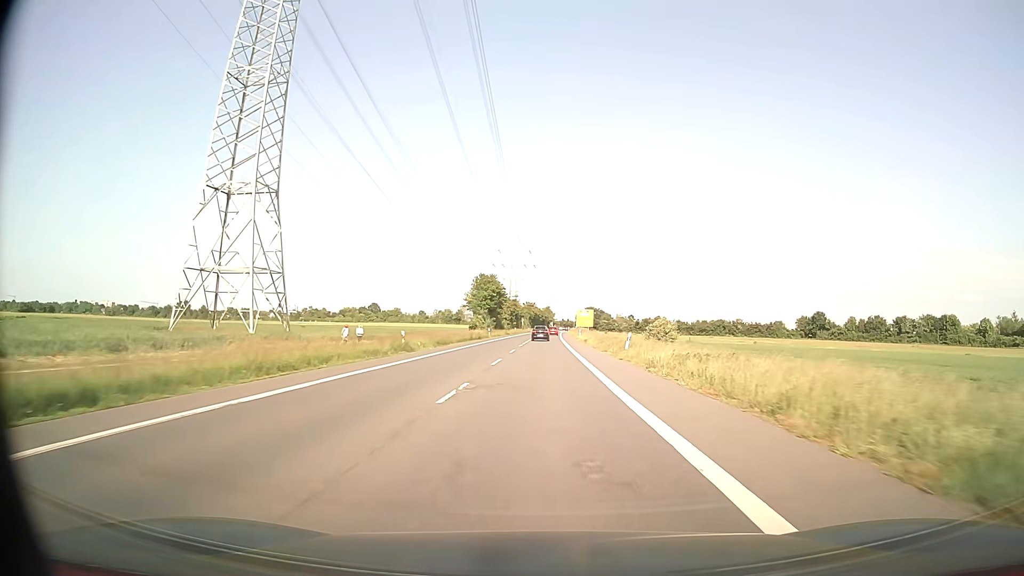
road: secondary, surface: asphalt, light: Day
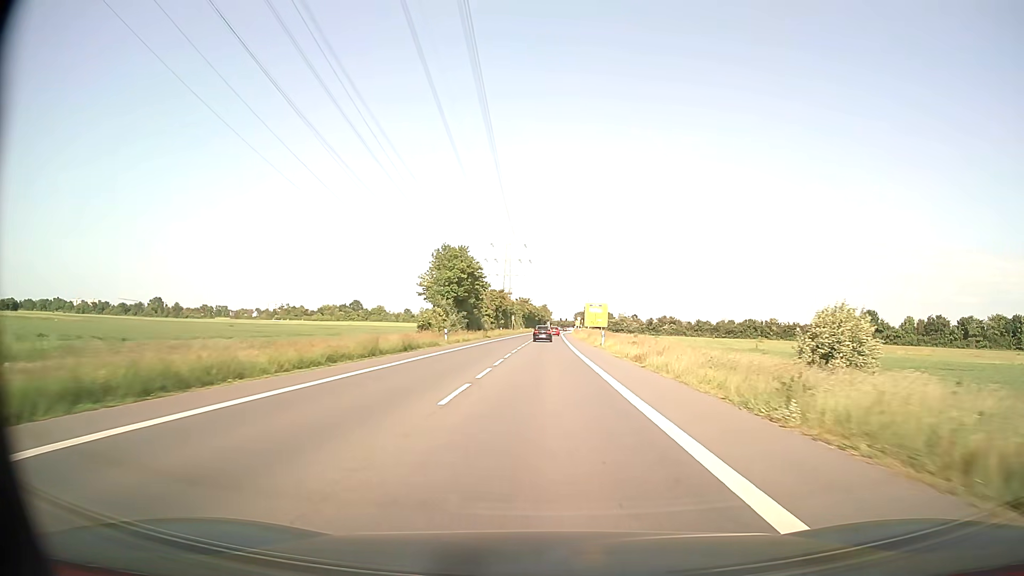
(+0.1, +36.5) m; 0°
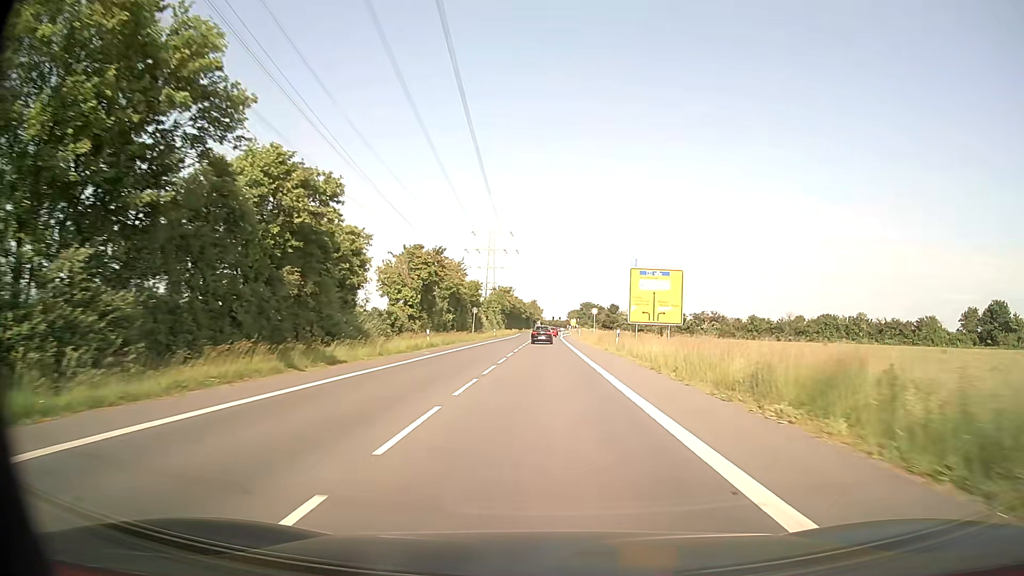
(+0.5, +58.5) m; +1°
(0, +10) (0, +20) (0, +30) (0, +40) (0, +50) (0, +60) (+1, +70) (+1, +80) (+1, +90) (+1, +100) m
